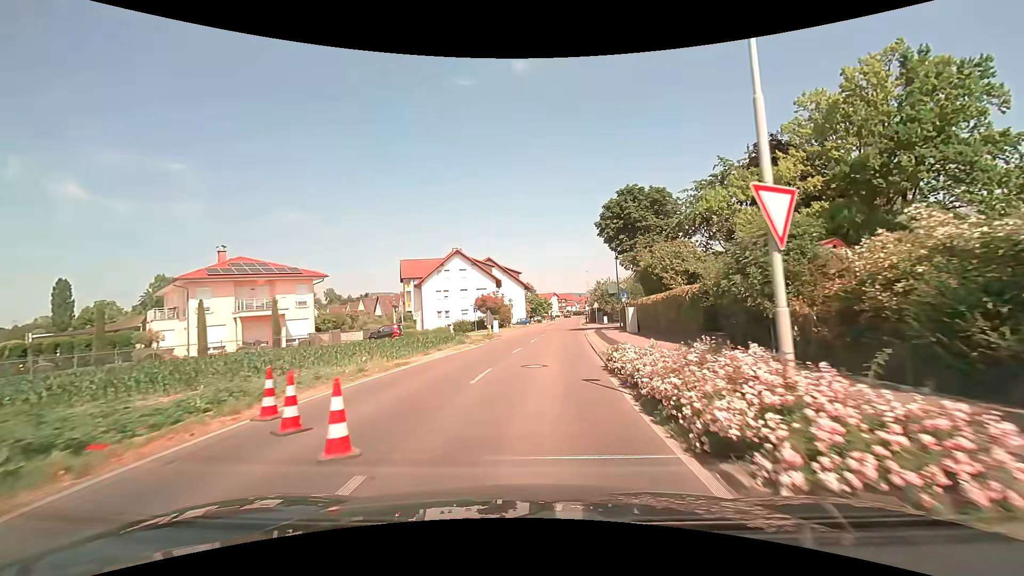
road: secondary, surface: asphalt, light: Day
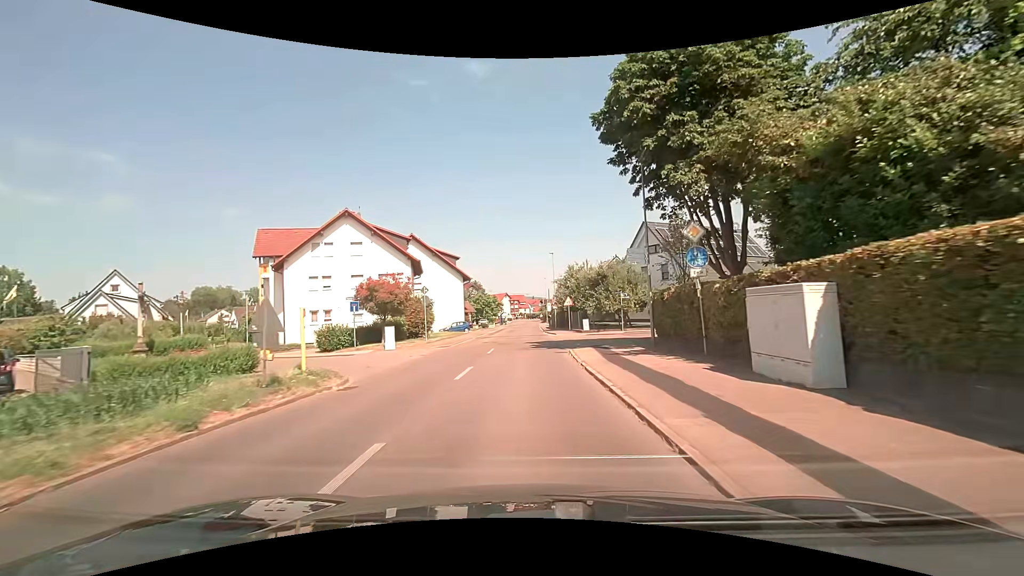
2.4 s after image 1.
(+1.3, +25.3) m; +5°
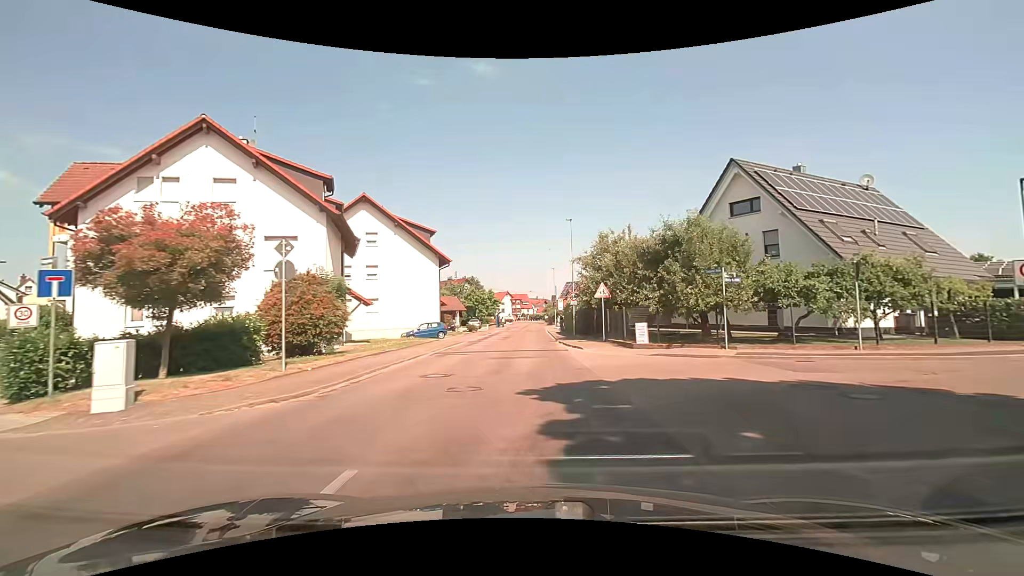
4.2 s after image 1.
(0.0, +18.9) m; 0°
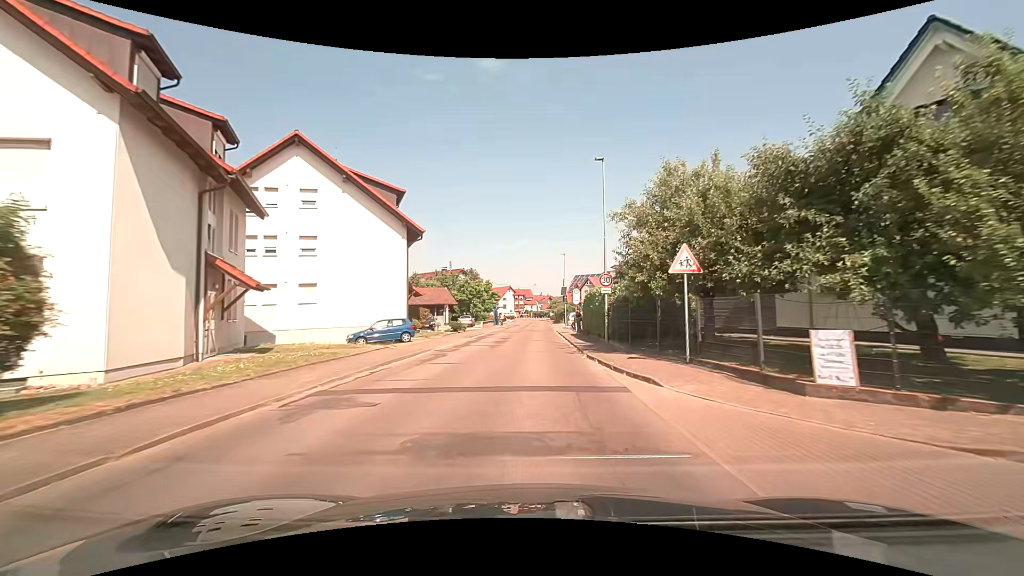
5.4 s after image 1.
(0.0, +12.9) m; -1°
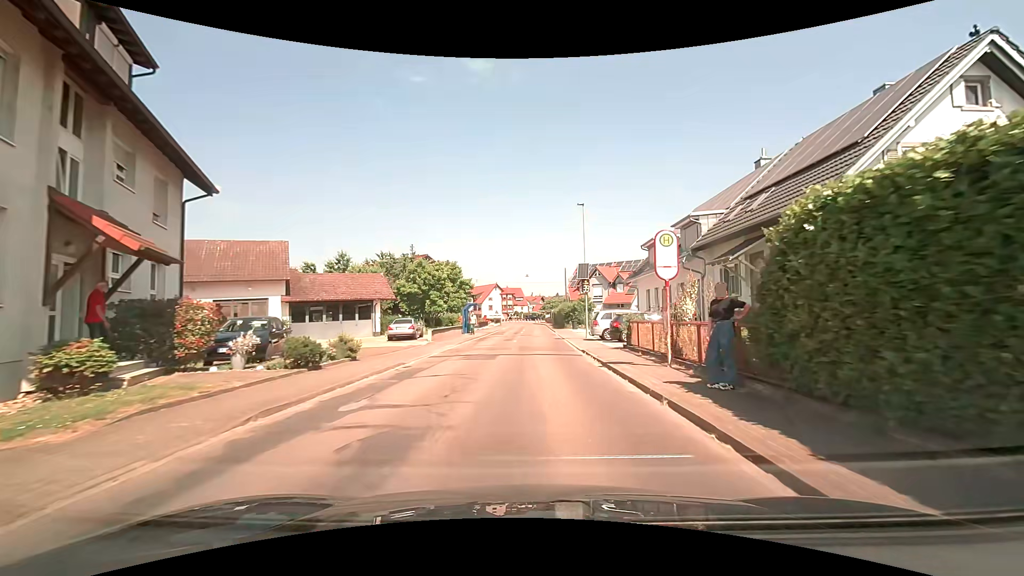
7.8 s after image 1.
(0.0, +25.0) m; +1°
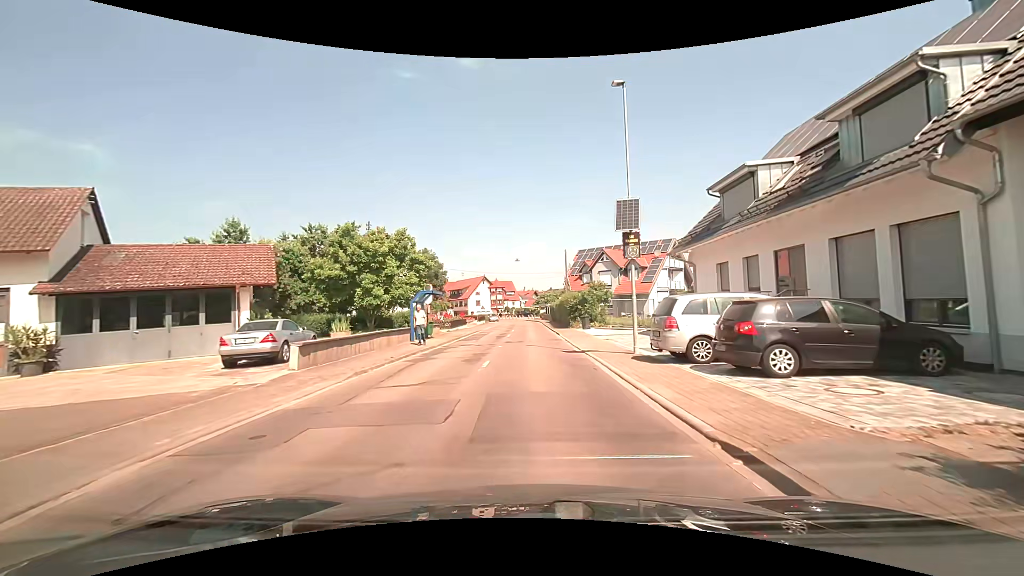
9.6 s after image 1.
(+0.2, +15.2) m; +1°
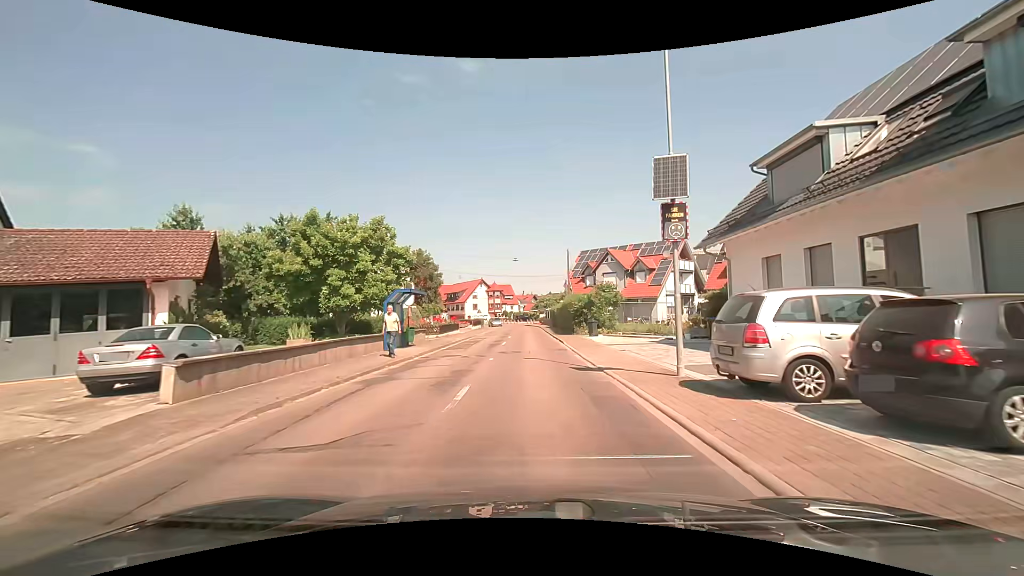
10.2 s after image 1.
(0.0, +4.3) m; 0°
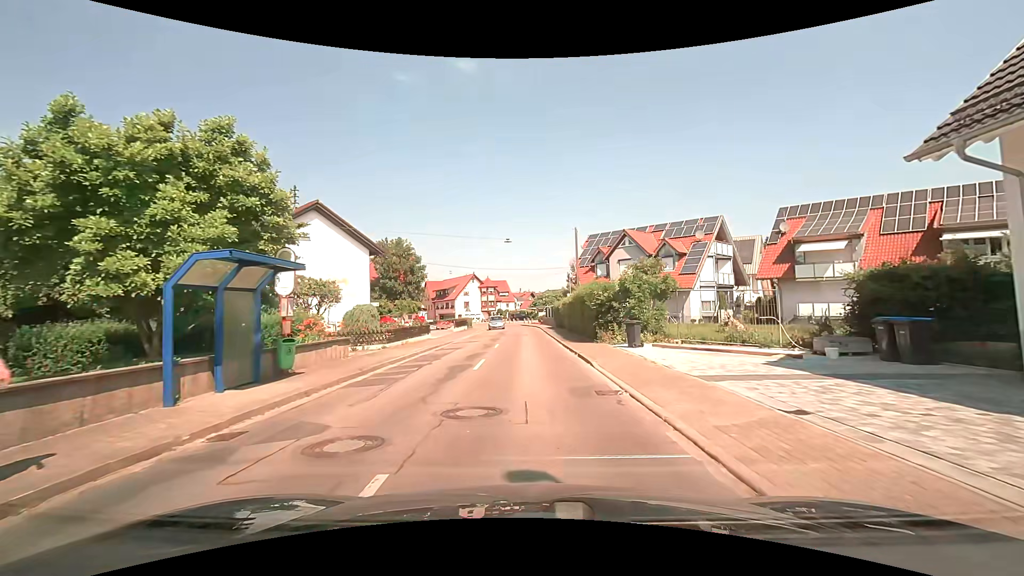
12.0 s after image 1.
(+0.1, +12.1) m; 0°
(0, +10) (0, +20) (0, +30) (+1, +40) (0, +50) (0, +60) (-1, +70) (-3, +80) (-6, +89) (-10, +98) m
